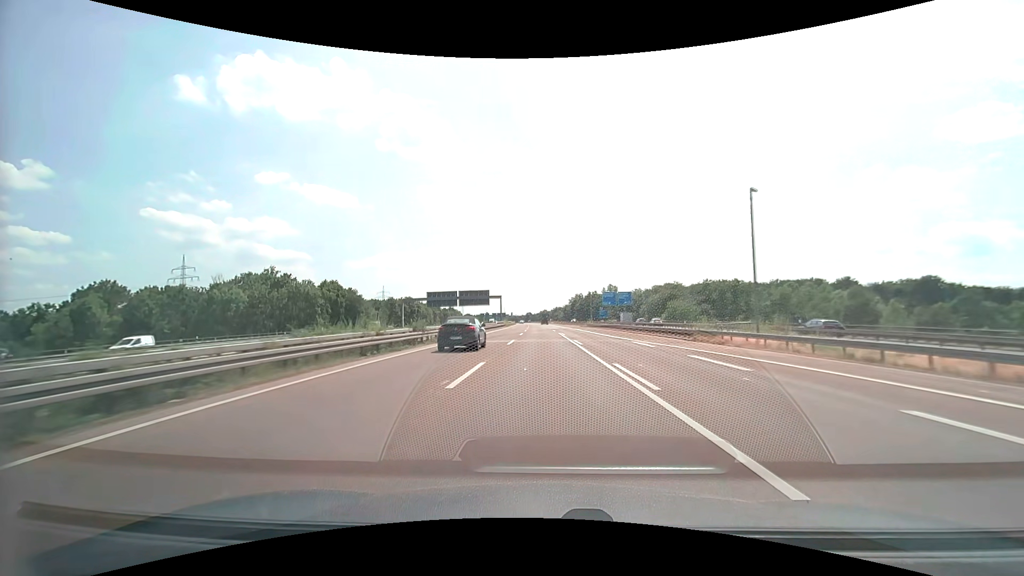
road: motorway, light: Day
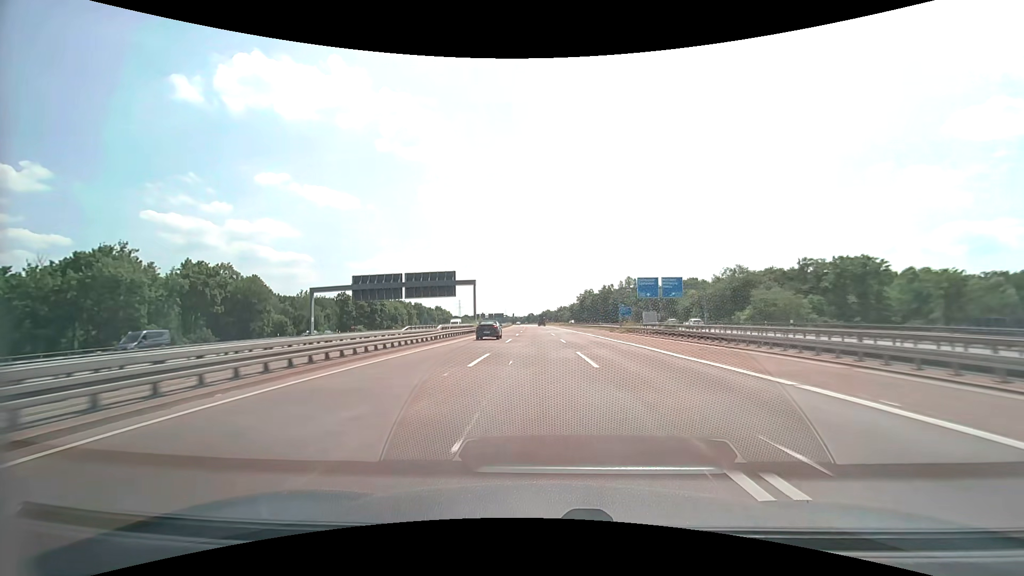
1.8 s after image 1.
(0.0, +49.1) m; 0°
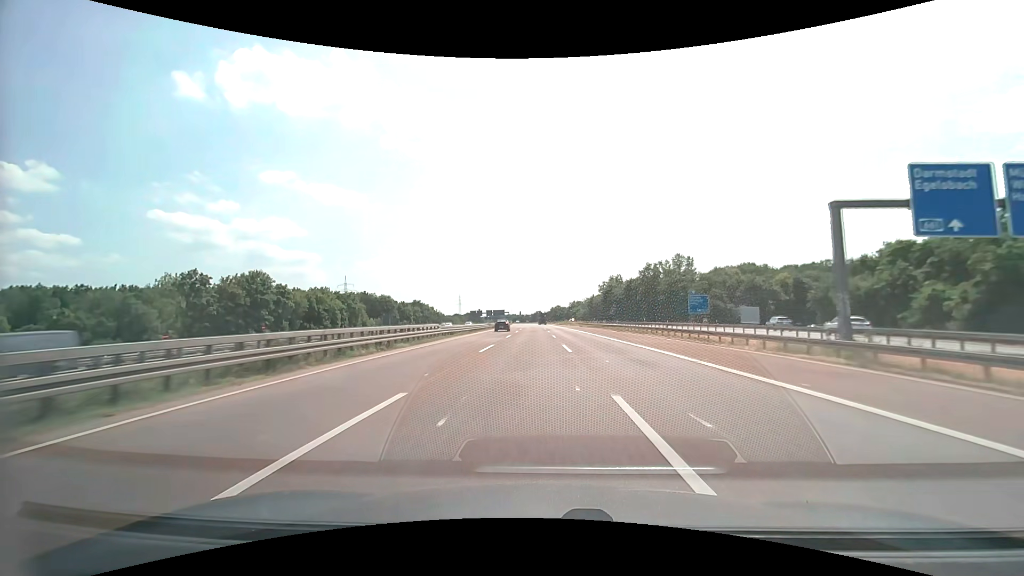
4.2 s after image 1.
(-0.5, +65.9) m; -1°
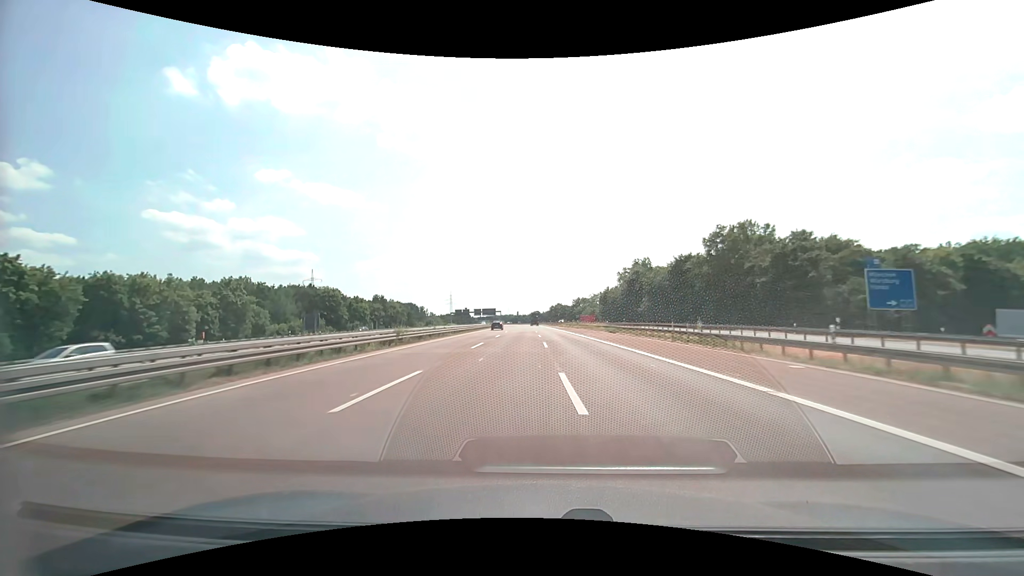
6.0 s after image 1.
(-0.1, +49.8) m; 0°
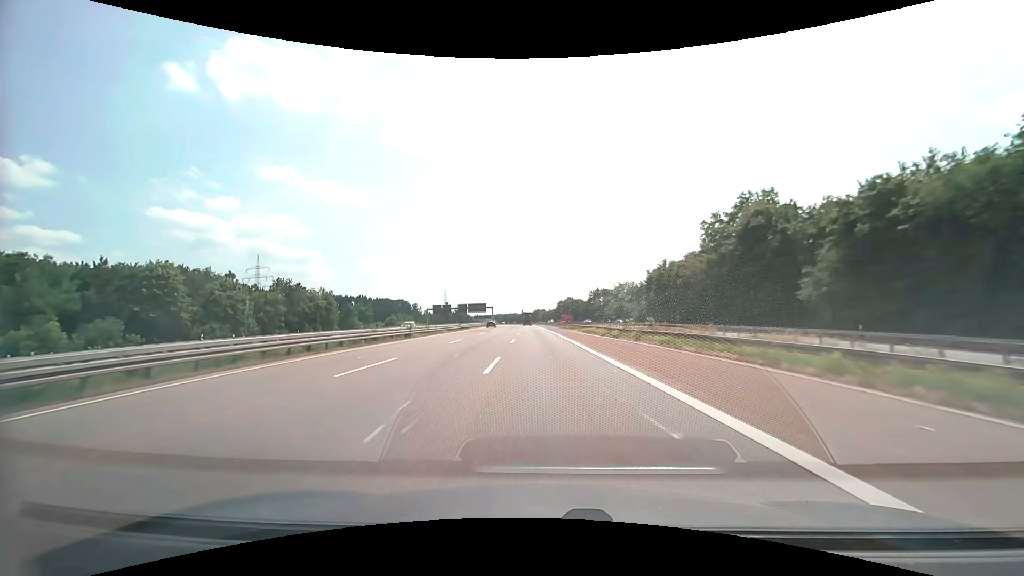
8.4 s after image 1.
(+0.1, +66.8) m; -1°
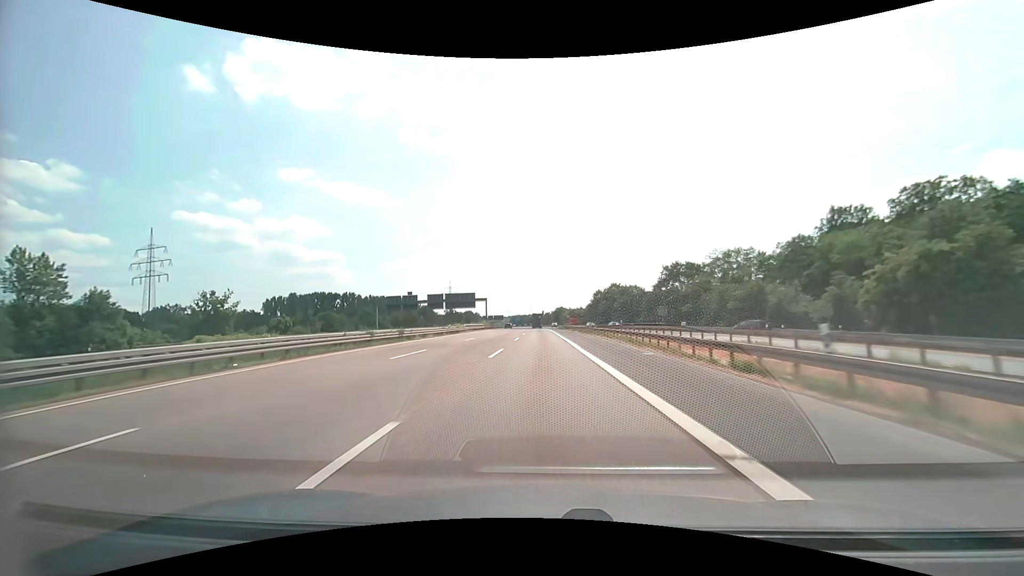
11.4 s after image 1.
(-2.0, +84.0) m; -3°
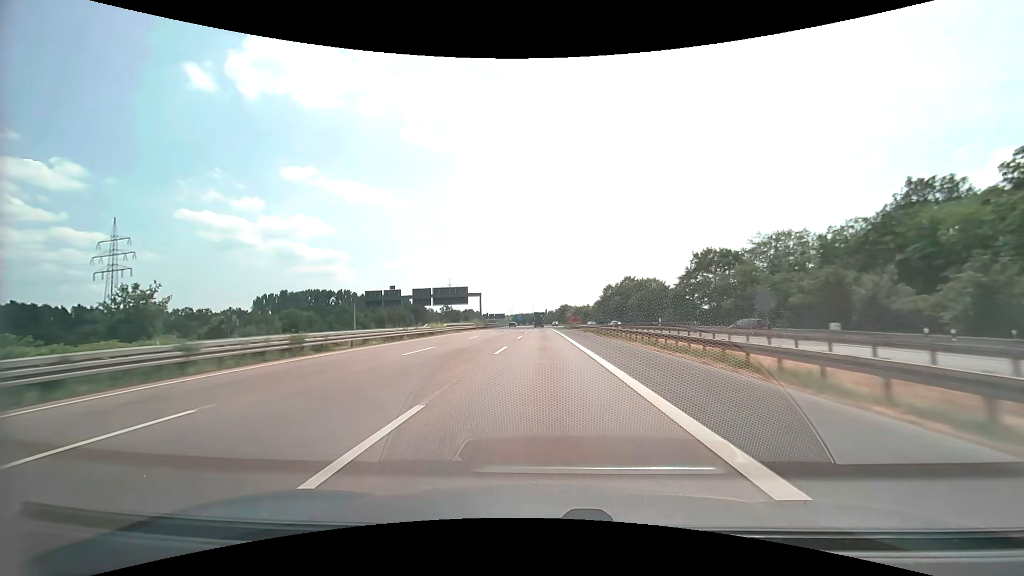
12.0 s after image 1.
(-0.1, +16.9) m; 0°
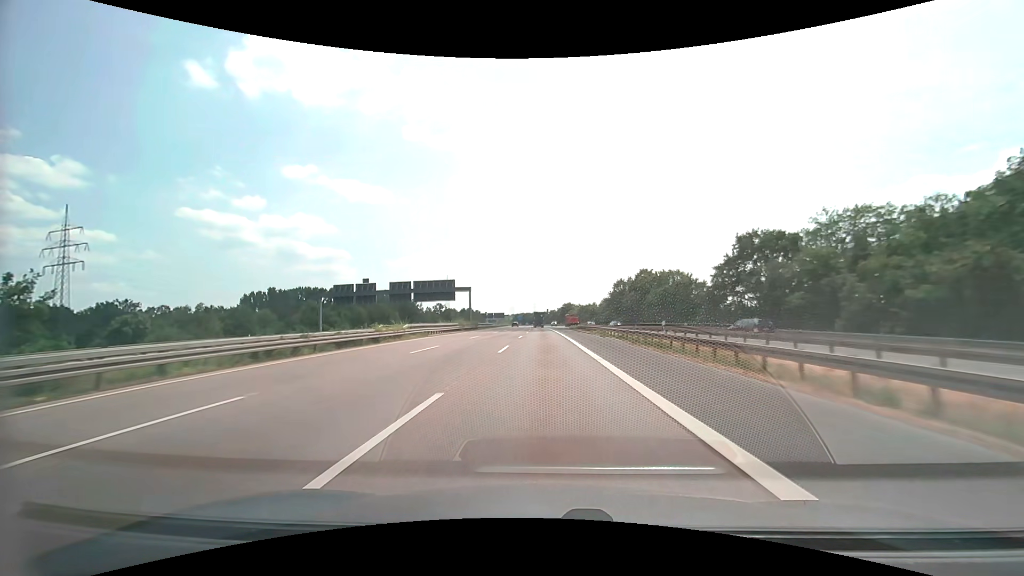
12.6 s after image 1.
(0.0, +16.9) m; 0°
